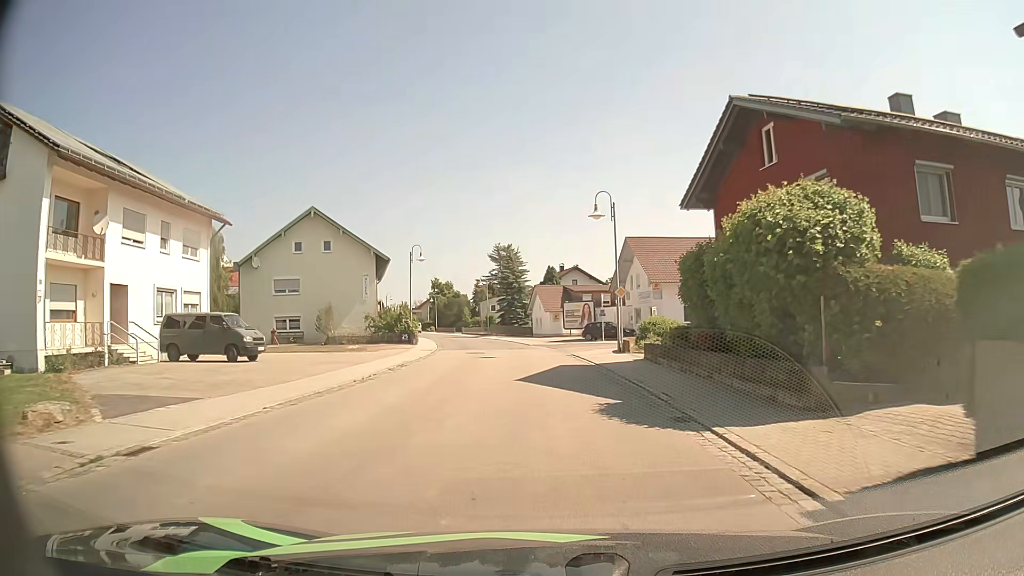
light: Day
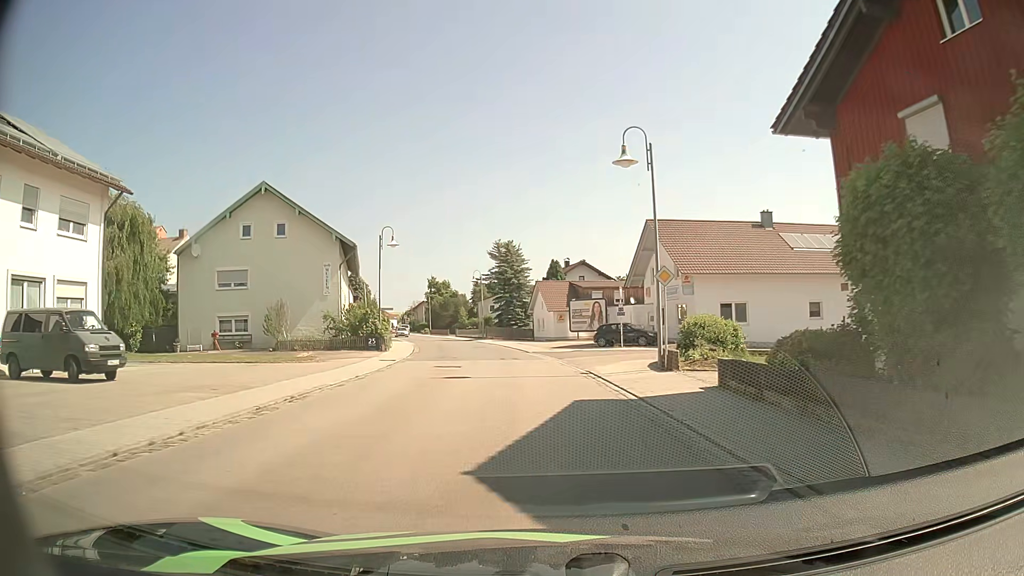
(0.0, +10.1) m; 0°
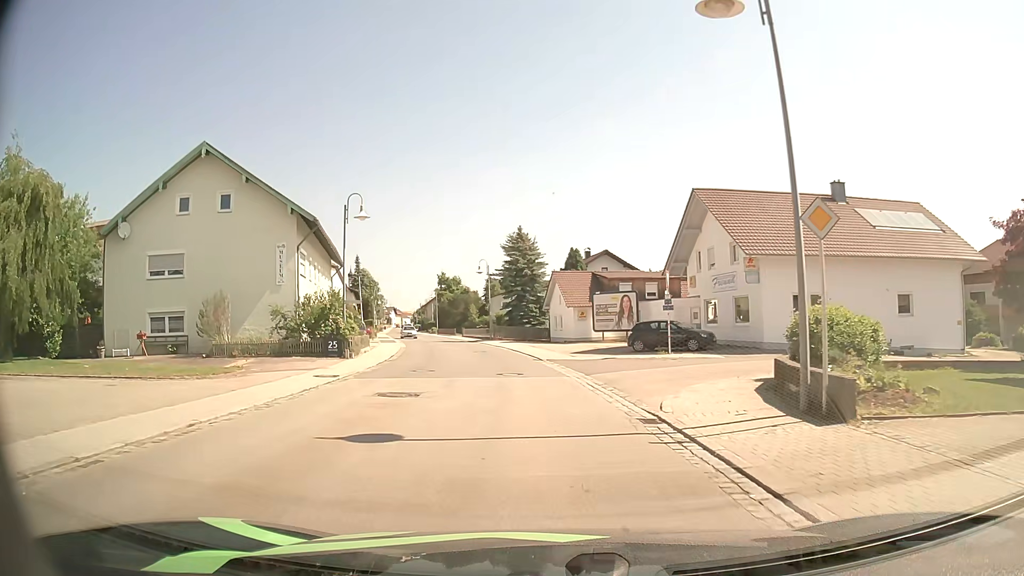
(-0.1, +10.0) m; -1°
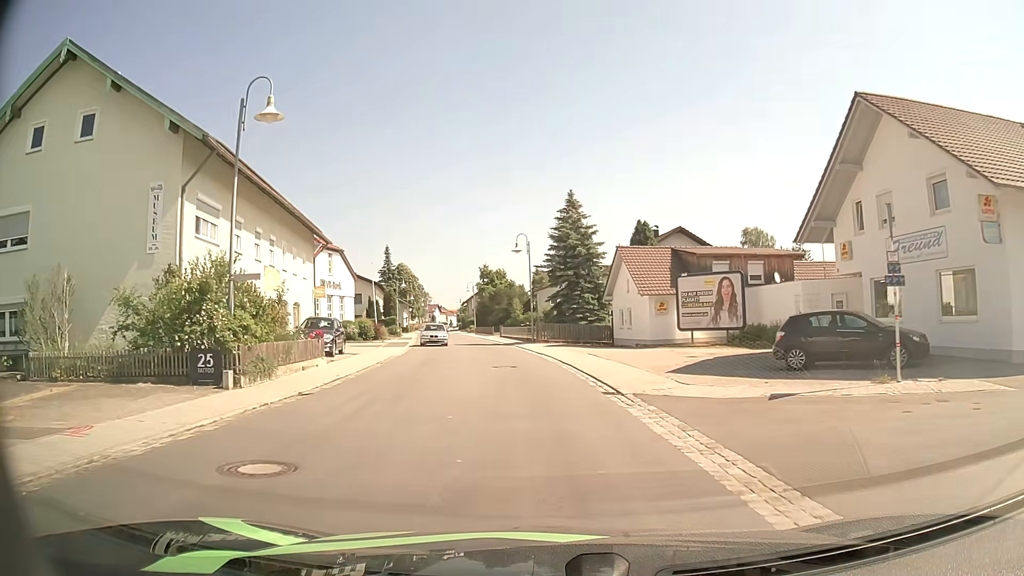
(-0.7, +15.2) m; -5°
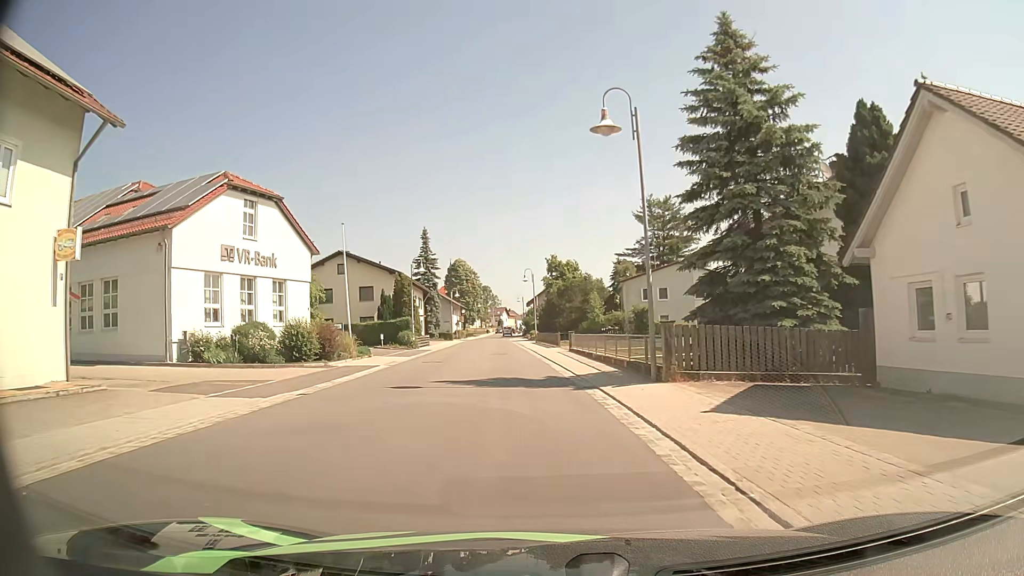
(-1.2, +27.7) m; -6°
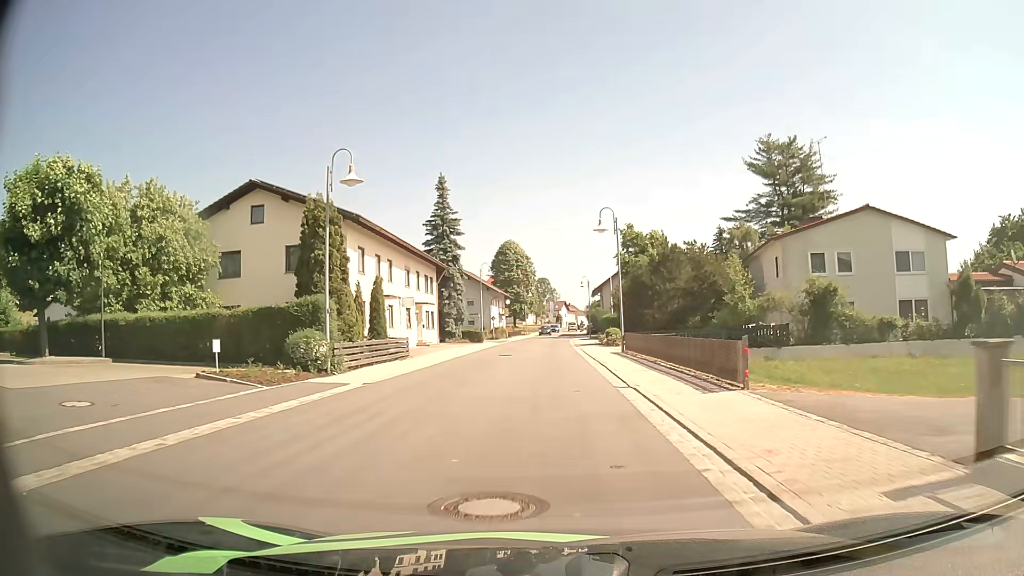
(-1.6, +31.5) m; -5°
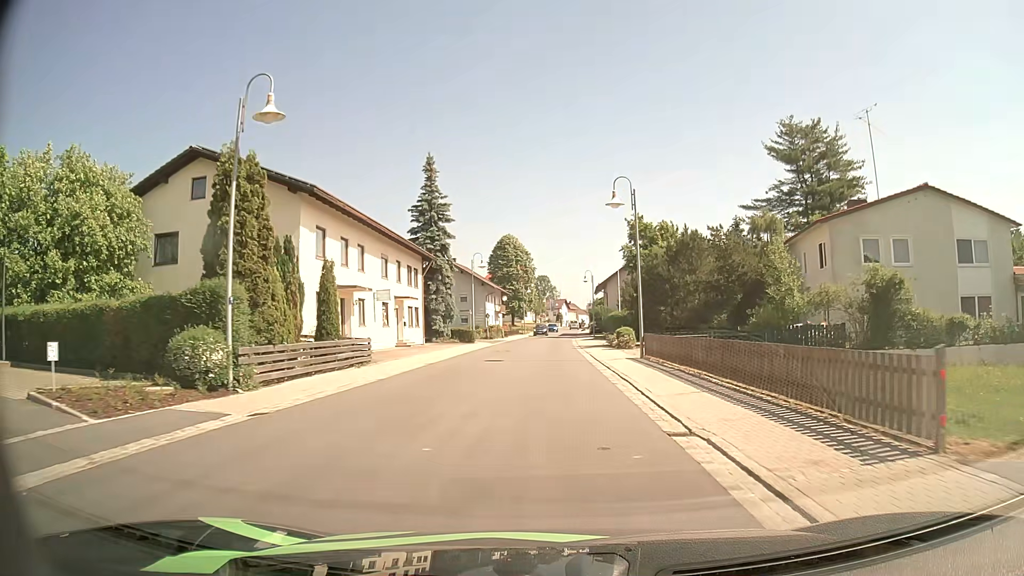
(0.0, +6.7) m; 0°
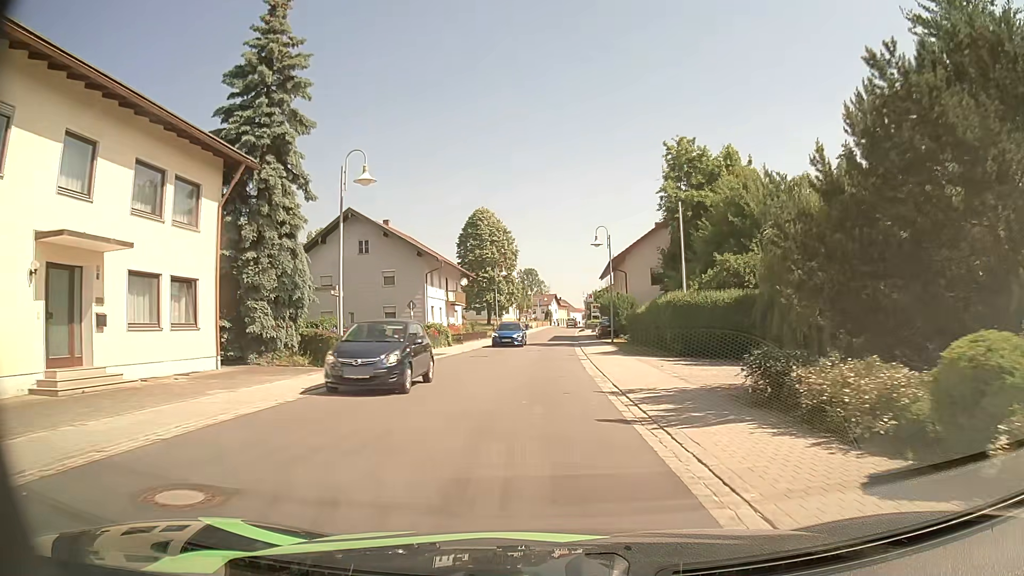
(+0.2, +31.3) m; +1°
